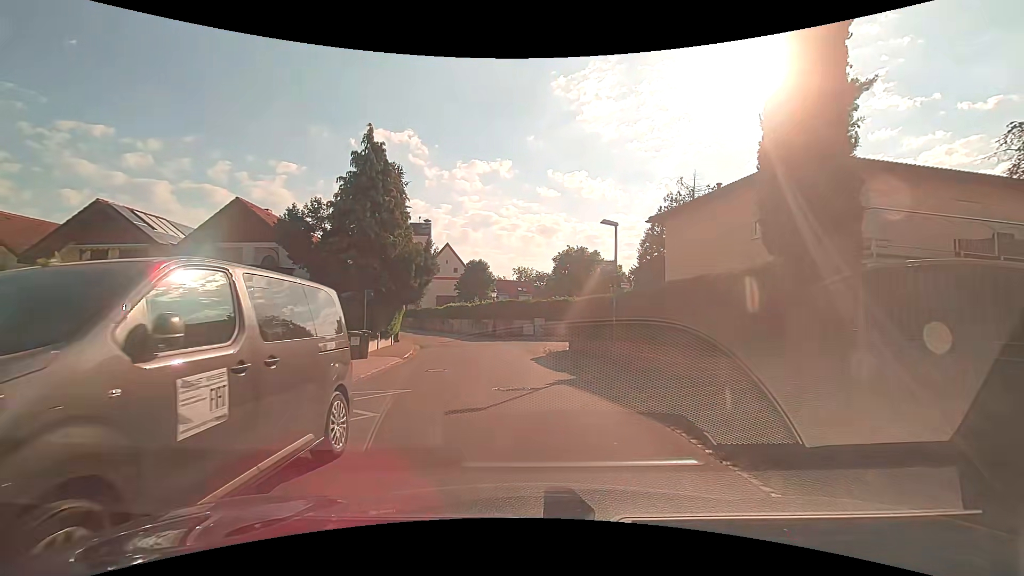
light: Day
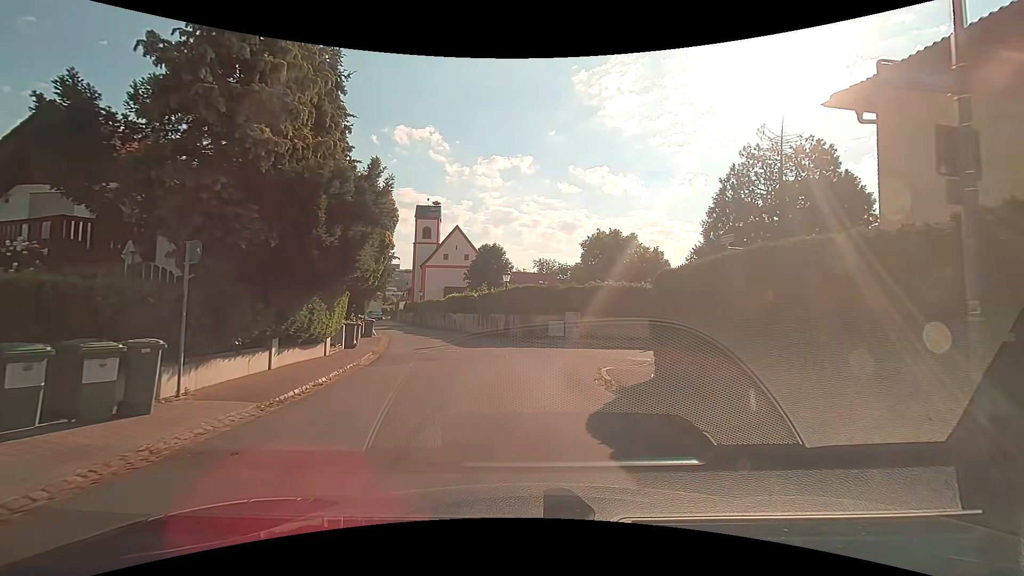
(-0.3, +12.2) m; -3°
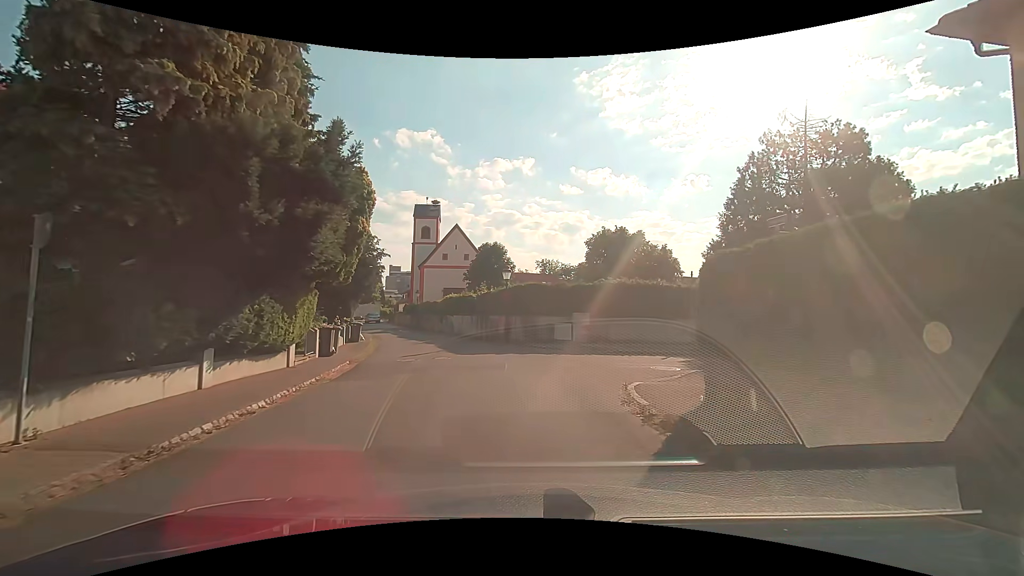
(0.0, +2.8) m; +1°
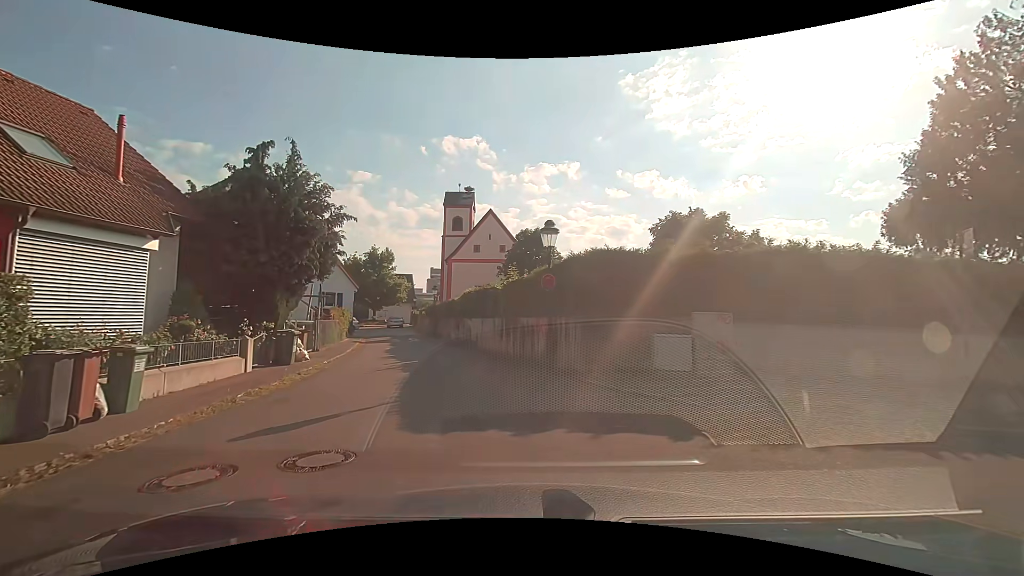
(-0.5, +12.3) m; -7°
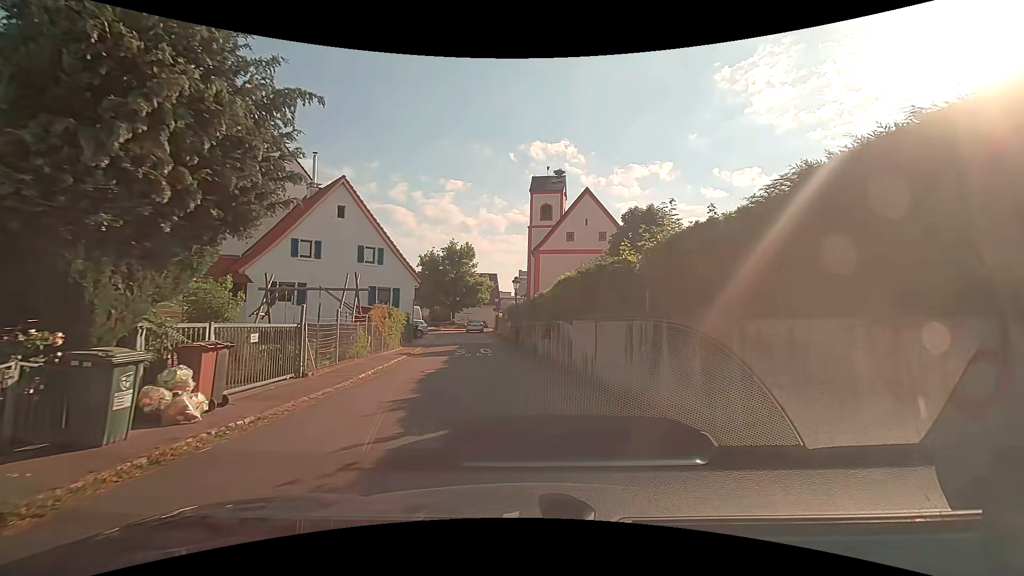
(-1.2, +10.8) m; -9°
(-1, +10) (-2, +20) (-3, +30) (-4, +40) (-7, +49) (-12, +58) (-18, +66) (-26, +72) (-34, +77) (-42, +84) m
